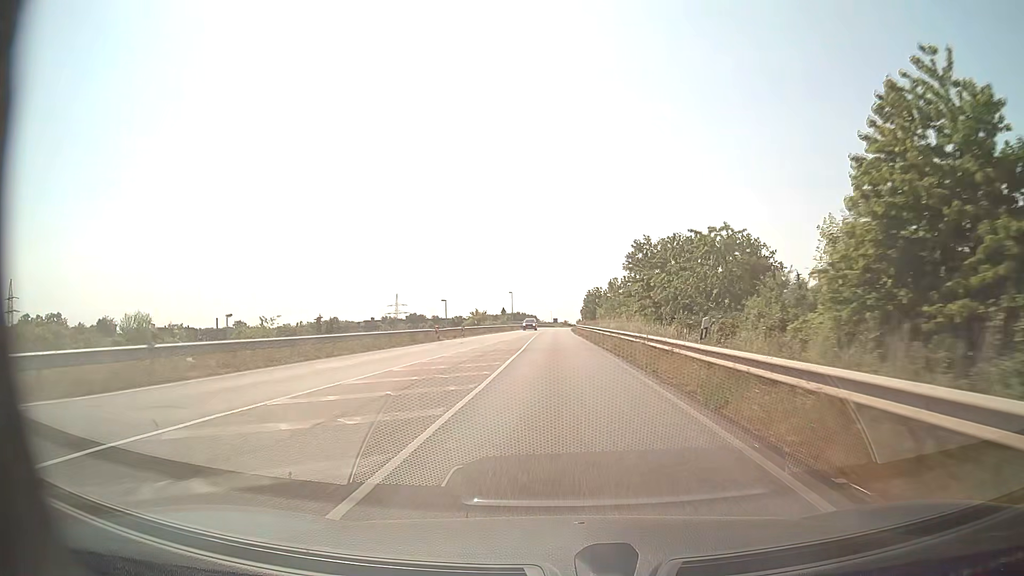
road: secondary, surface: asphalt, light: Day
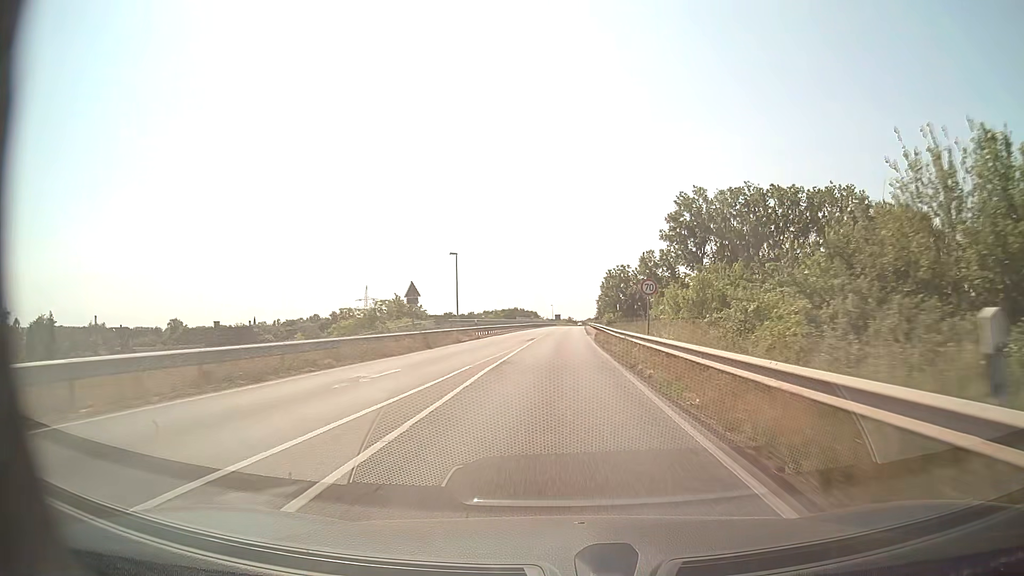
(+0.2, +57.5) m; 0°
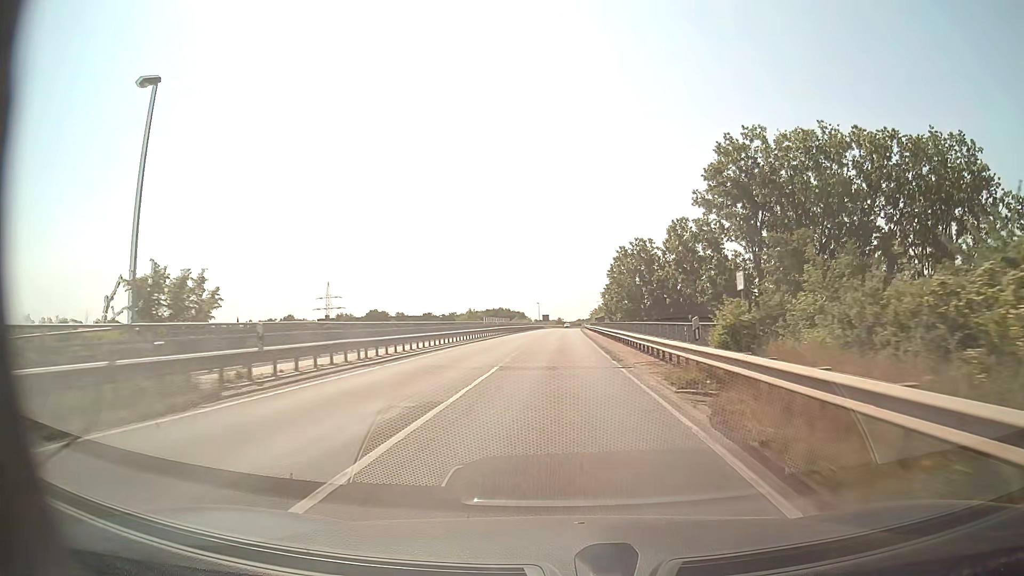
(+0.2, +34.7) m; +1°
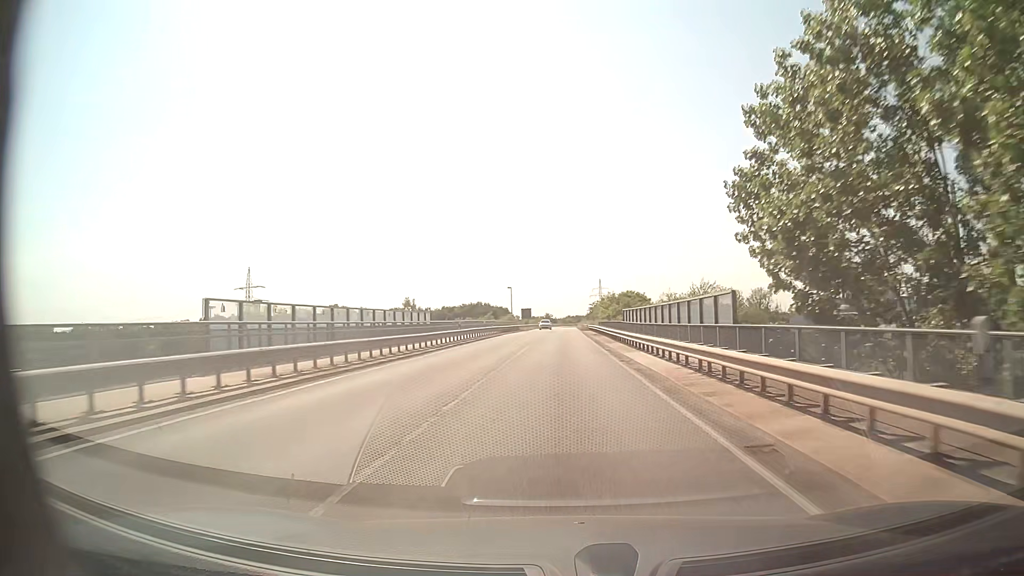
(+0.5, +57.4) m; +1°
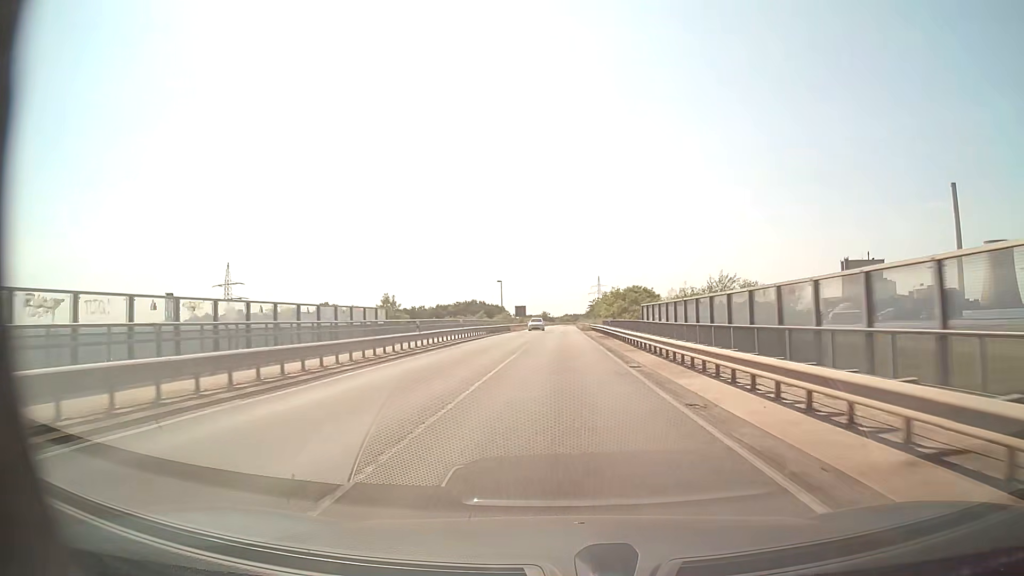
(0.0, +11.5) m; 0°
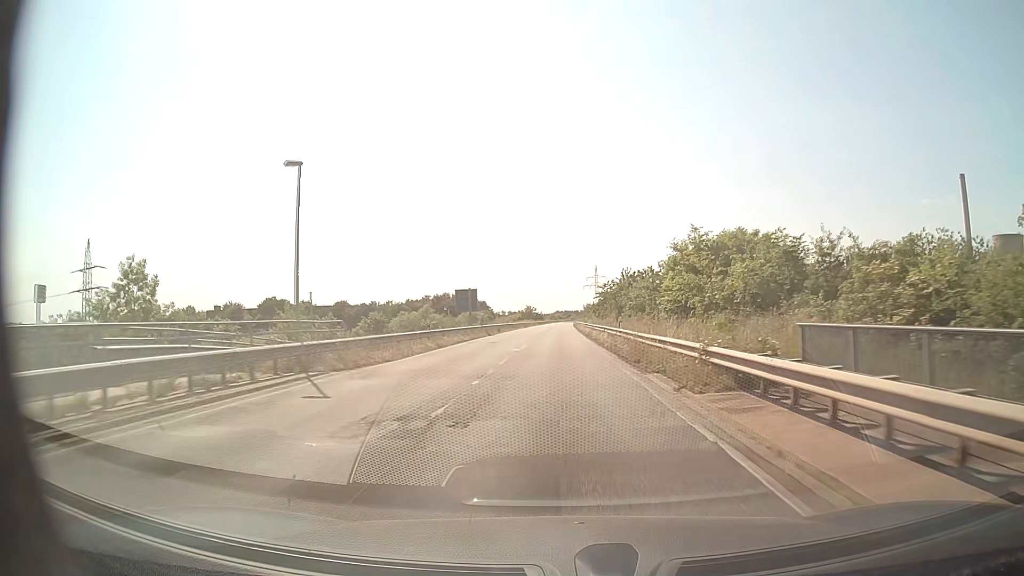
(+0.4, +57.5) m; +1°
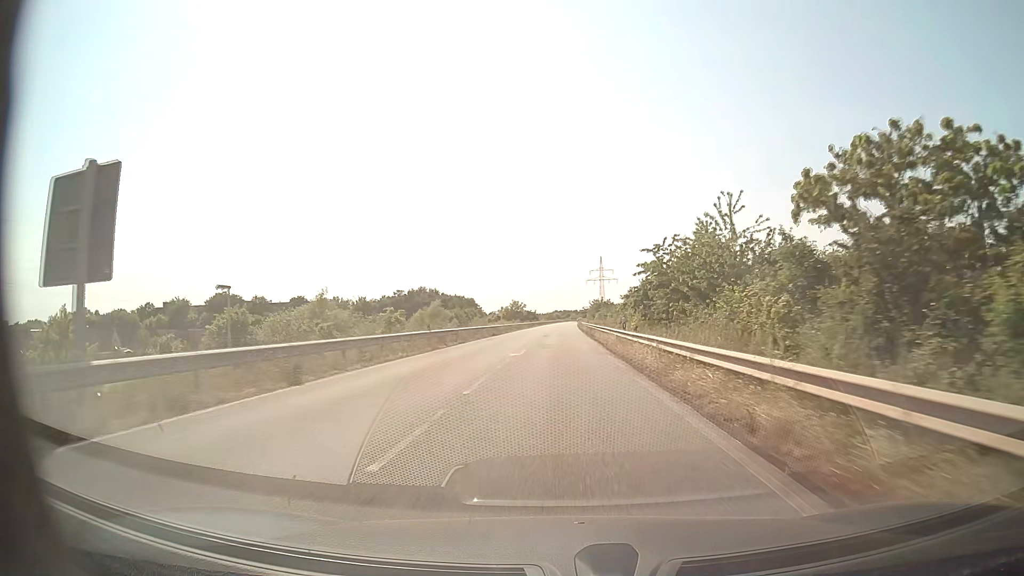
(0.0, +46.0) m; 0°
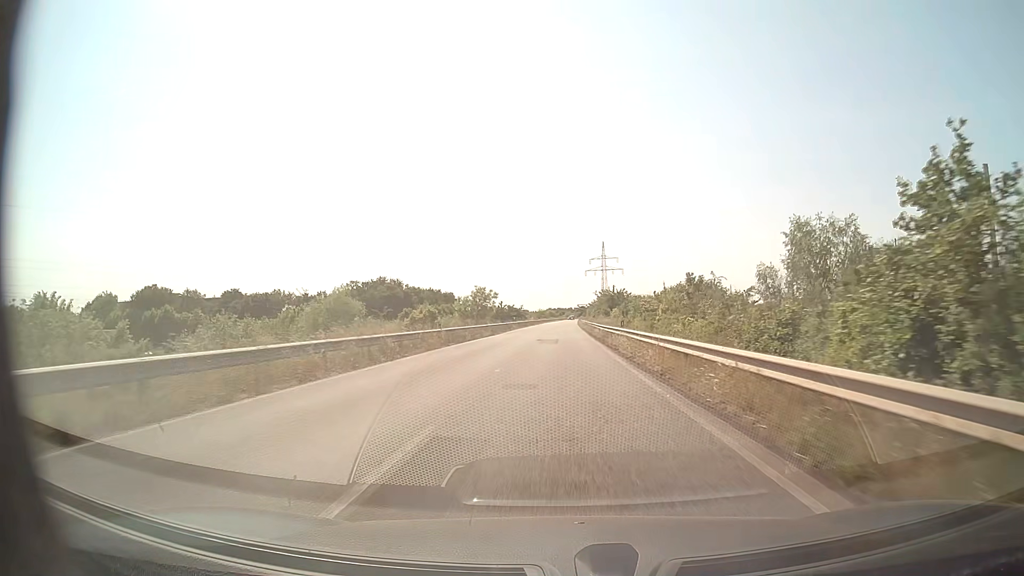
(+0.1, +46.0) m; +1°
(0, +10) (0, +20) (0, +30) (0, +40) (0, +50) (0, +60) (+1, +70) (+1, +80) (+1, +90) (+1, +100) m
